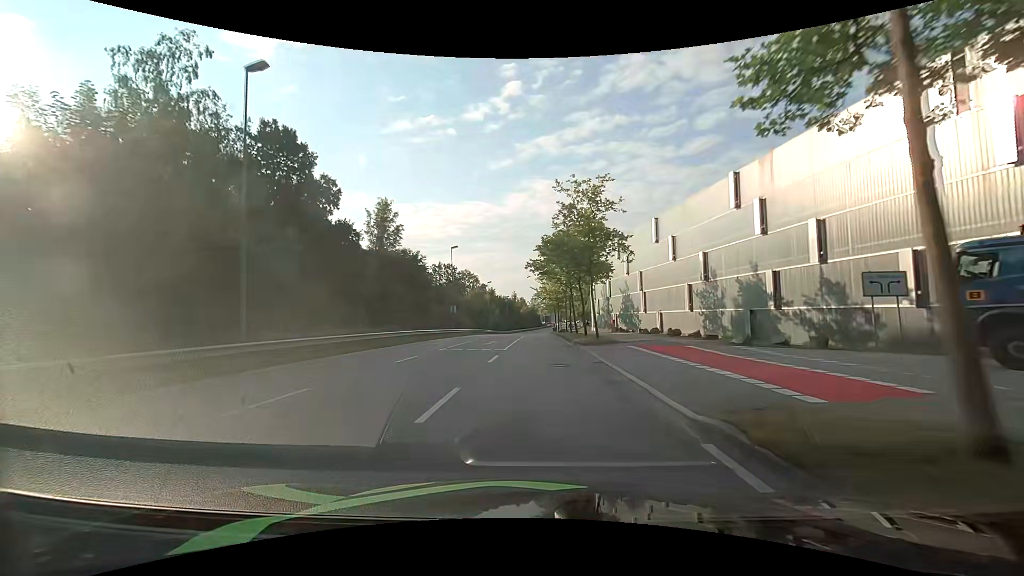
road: secondary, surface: asphalt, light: Day
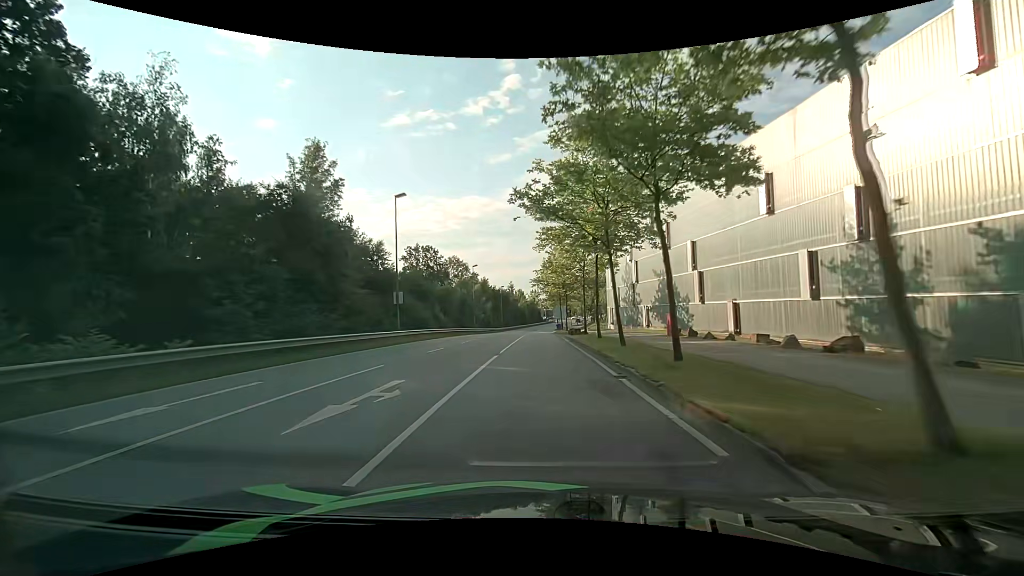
(+0.1, +22.4) m; 0°
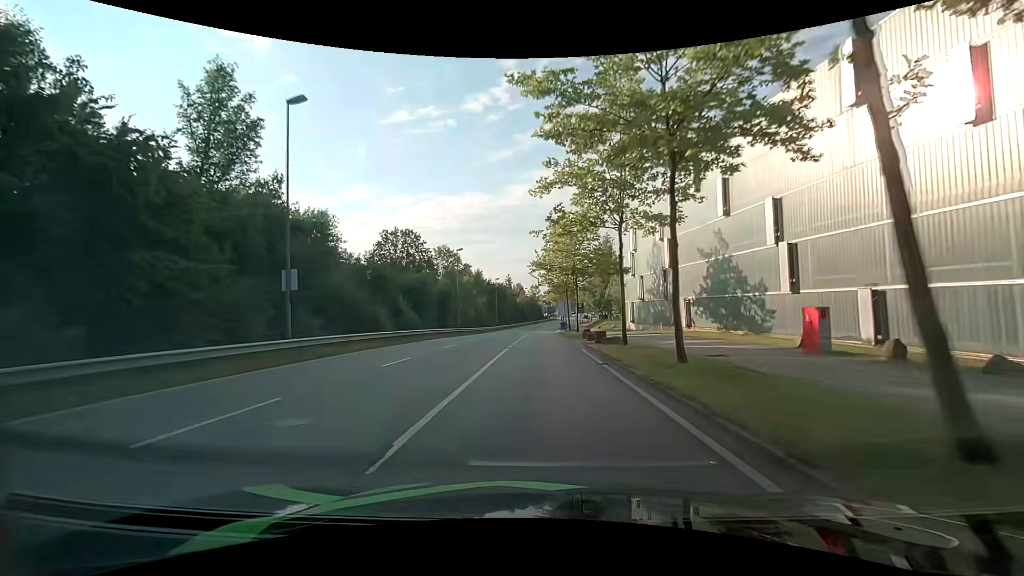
(0.0, +15.1) m; 0°
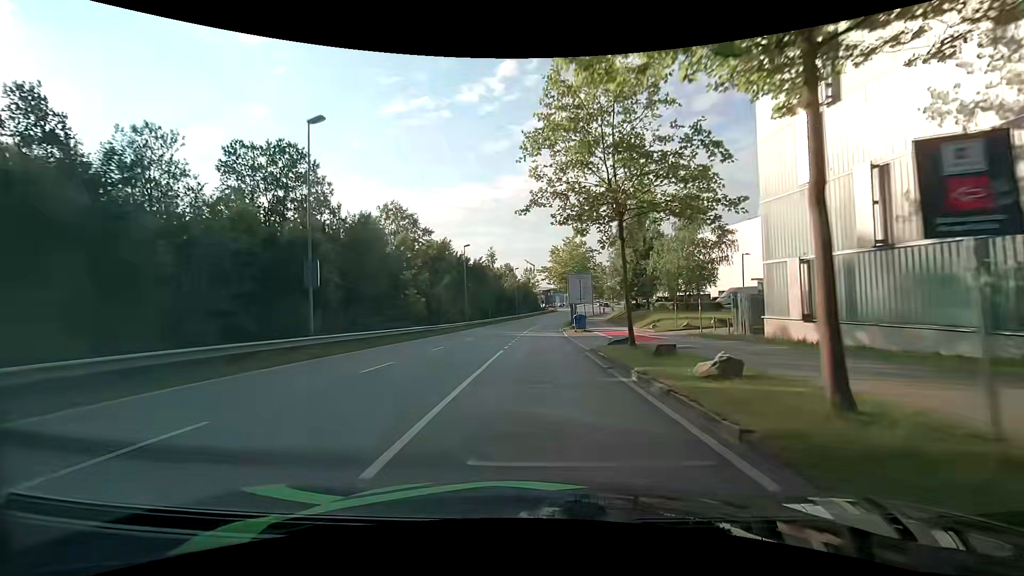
(-0.1, +37.8) m; 0°
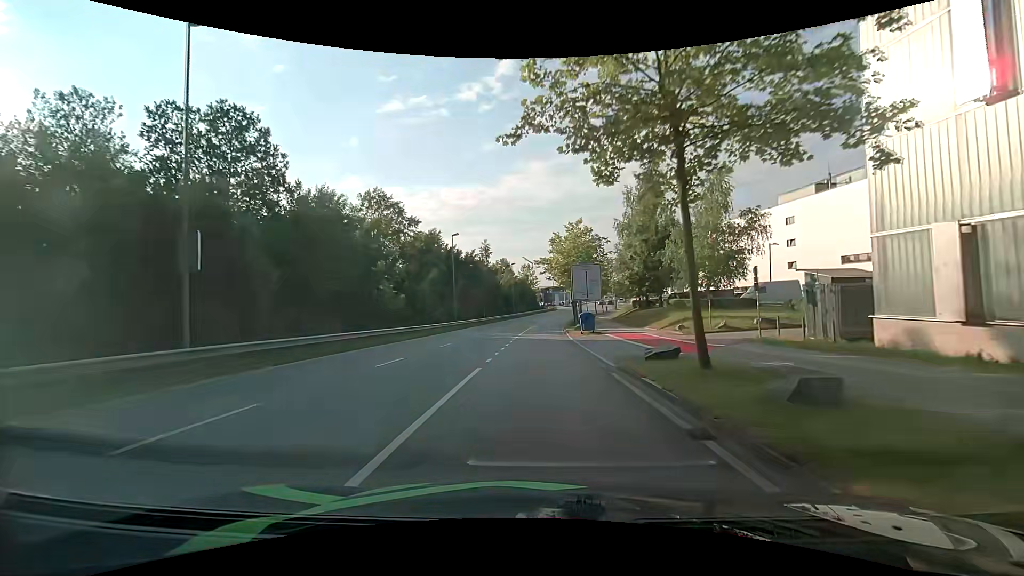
(0.0, +7.5) m; 0°
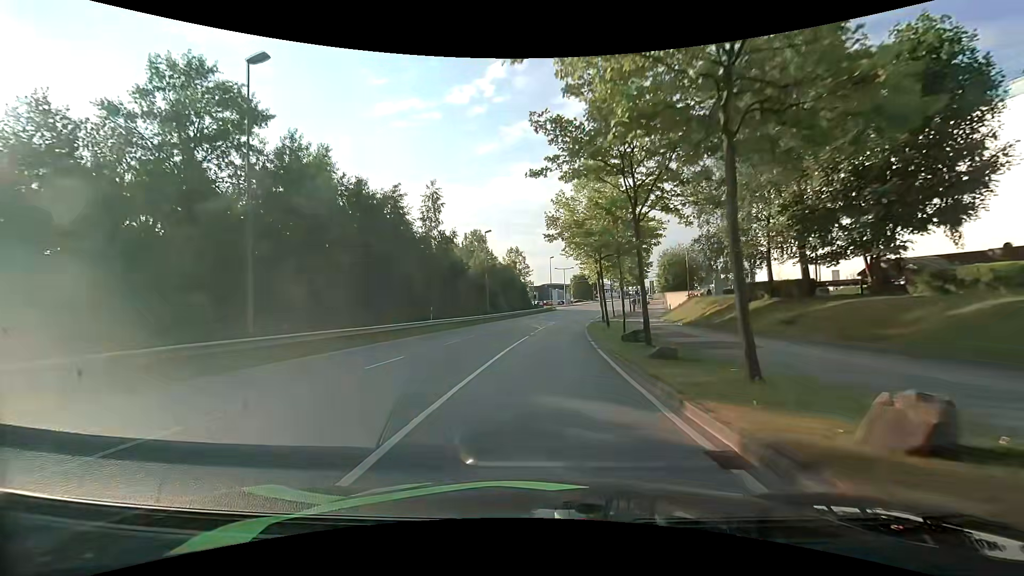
(+0.1, +37.5) m; +1°
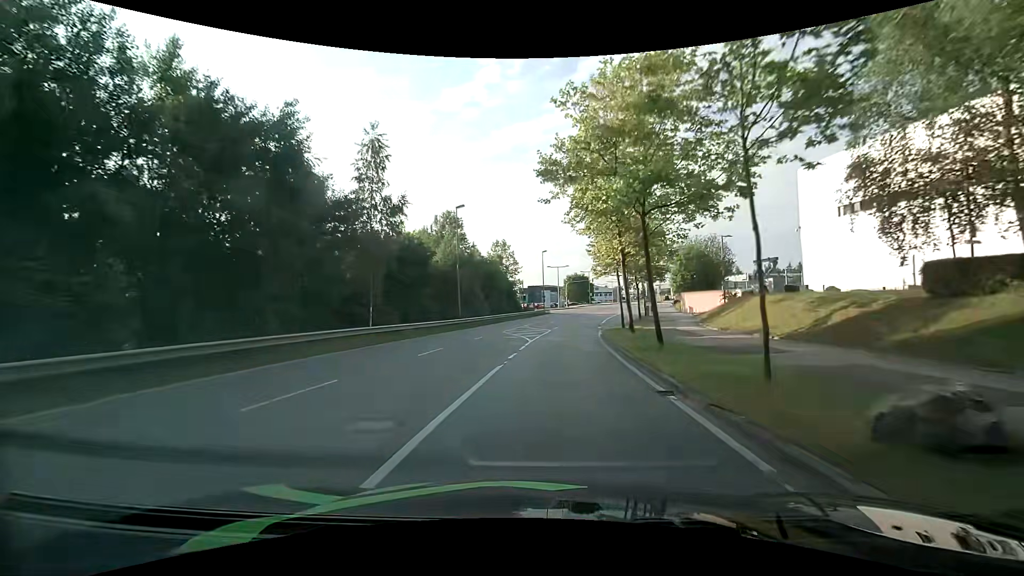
(+0.1, +14.6) m; +1°
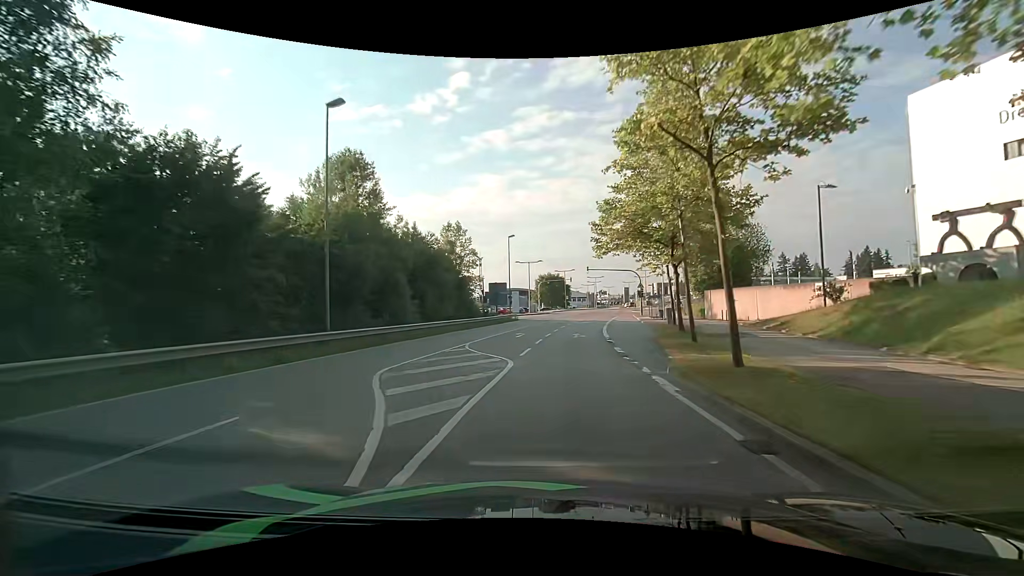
(+0.6, +21.1) m; +3°
(0, +10) (+1, +20) (+2, +30) (+3, +40) (+5, +50) (+7, +60) (+9, +69) (+11, +79) (+14, +89) (+16, +98) m
